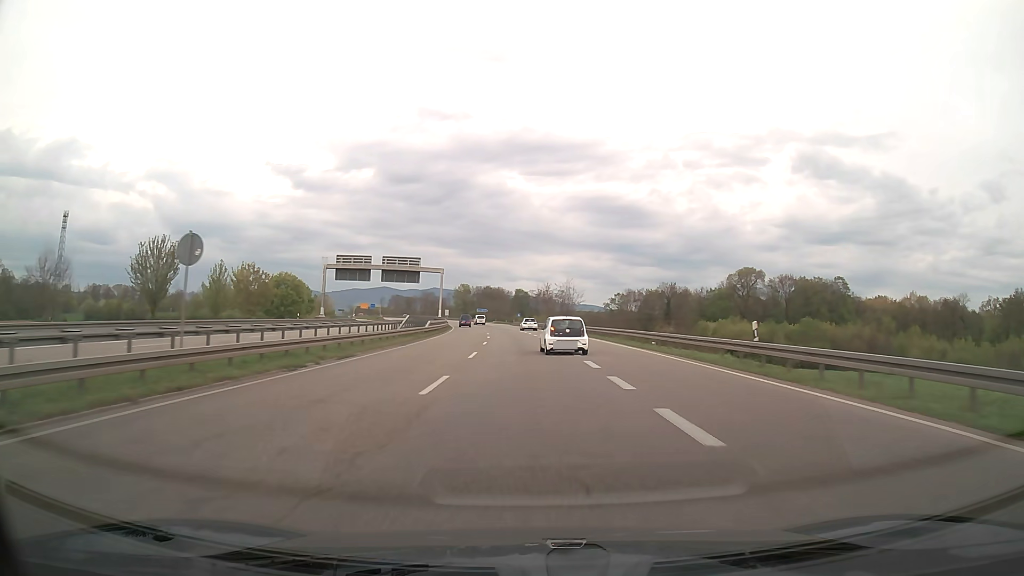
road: trunk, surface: asphalt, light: Day
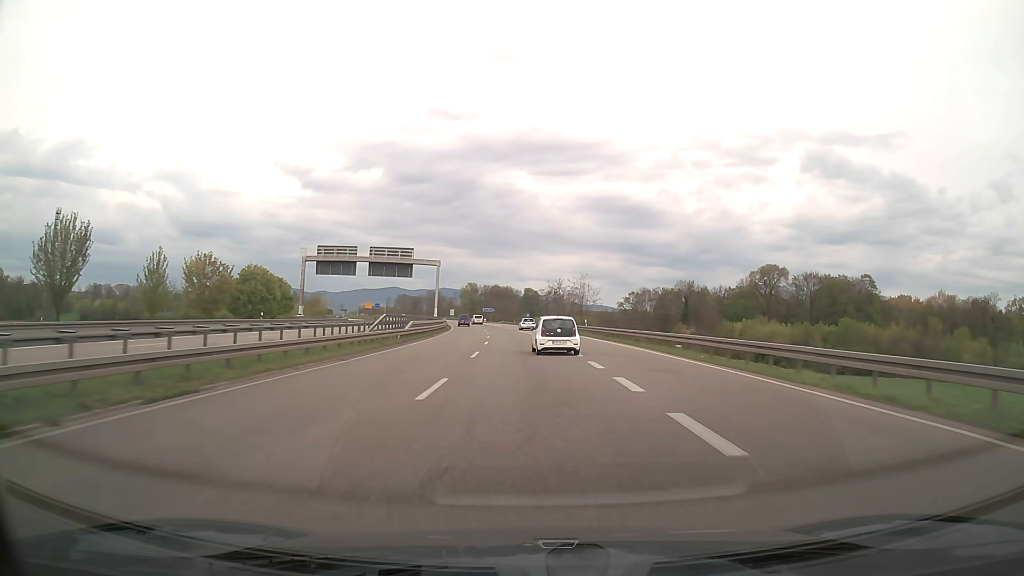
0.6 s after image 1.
(-0.1, +12.5) m; -1°
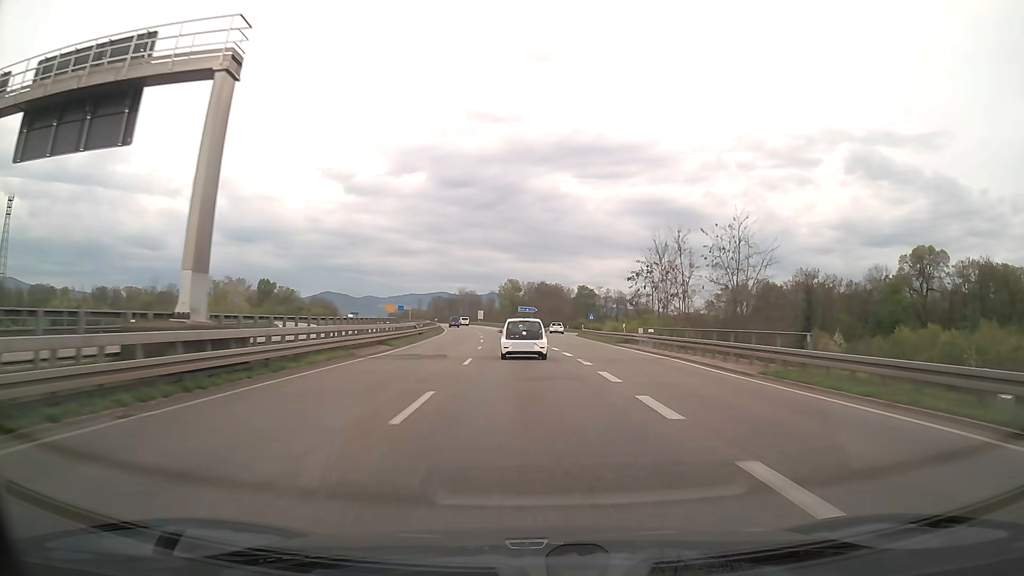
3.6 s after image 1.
(-2.0, +63.5) m; -4°
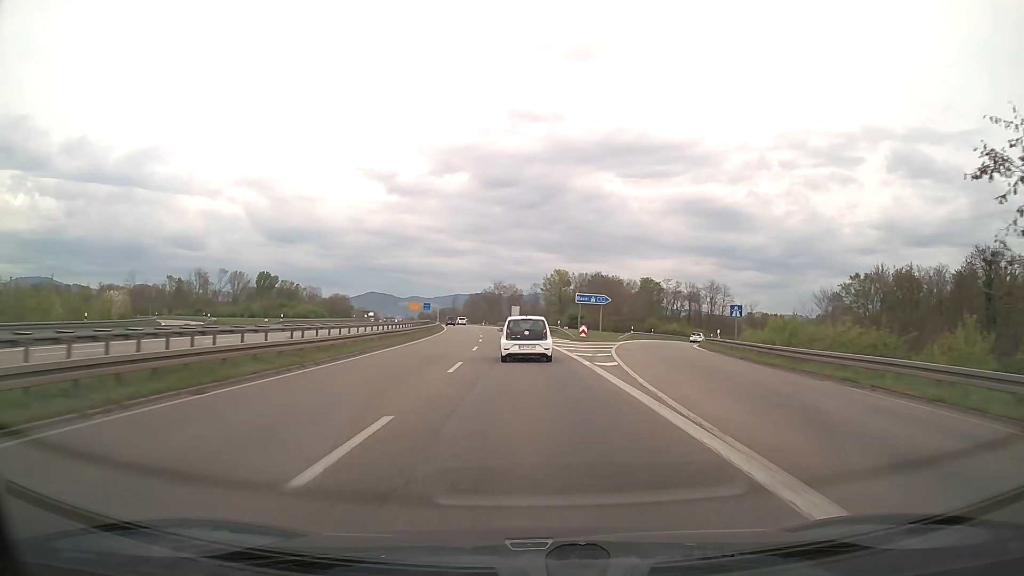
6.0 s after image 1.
(-1.8, +51.7) m; -4°
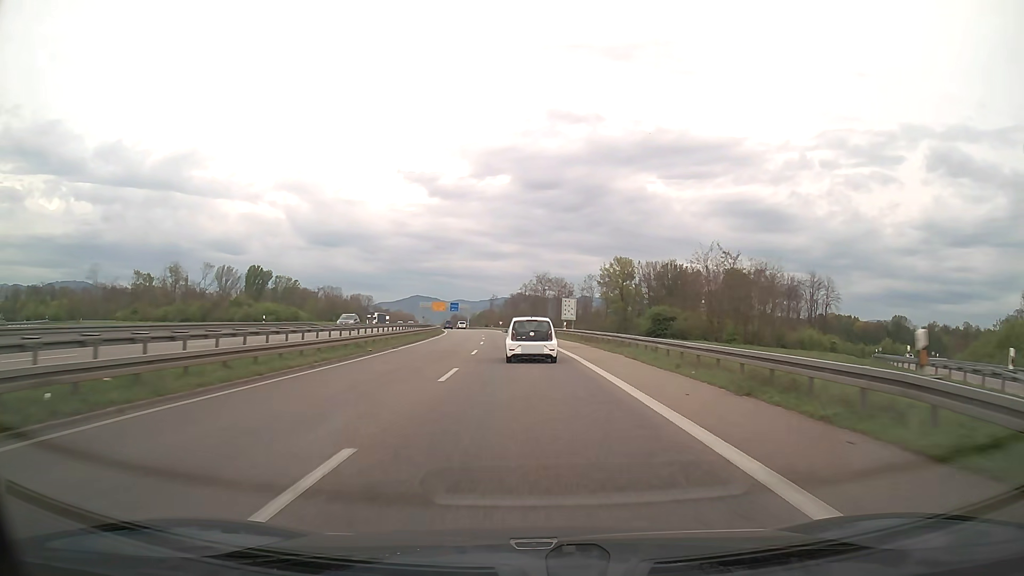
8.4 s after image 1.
(-1.6, +50.7) m; -4°
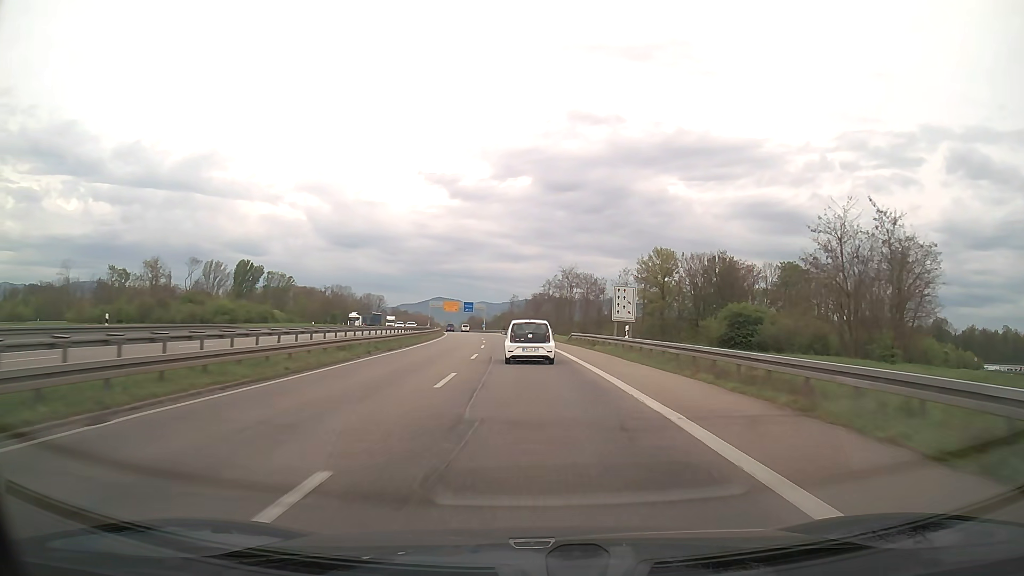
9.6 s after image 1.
(-0.4, +25.4) m; -2°
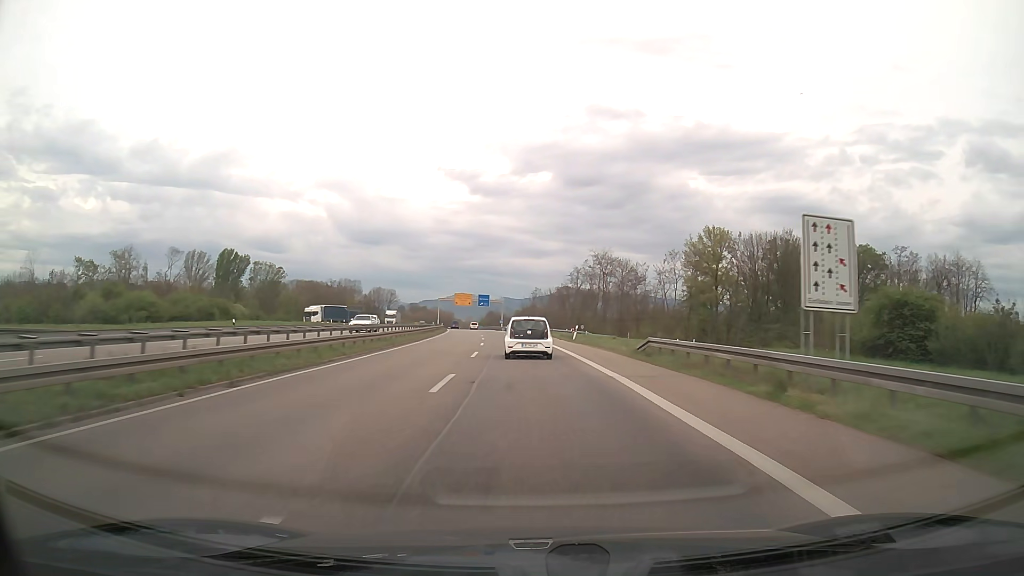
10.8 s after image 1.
(-0.4, +25.5) m; -2°
